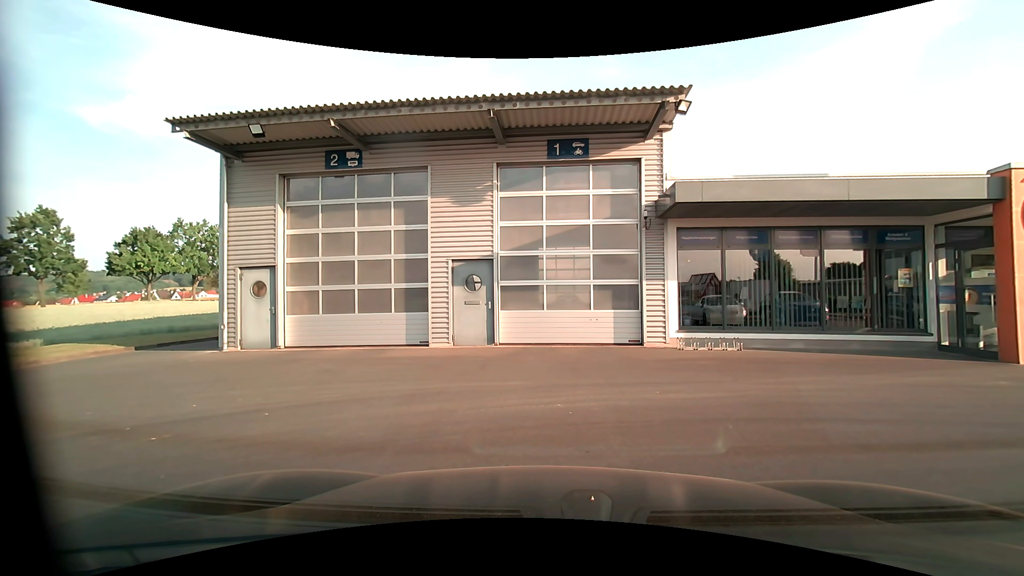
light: Day
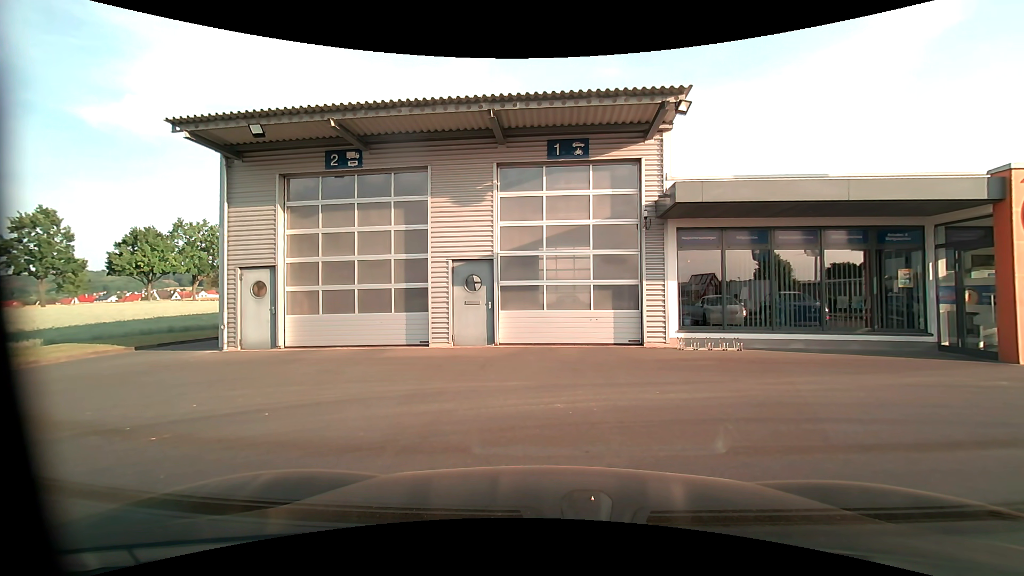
(0.0, 0.0) m; 0°
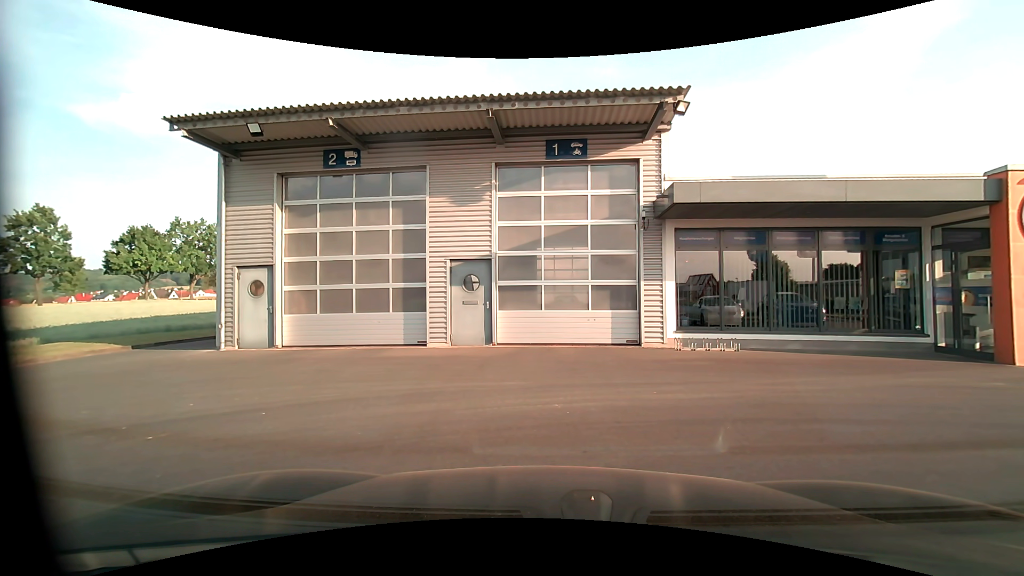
(0.0, 0.0) m; 0°
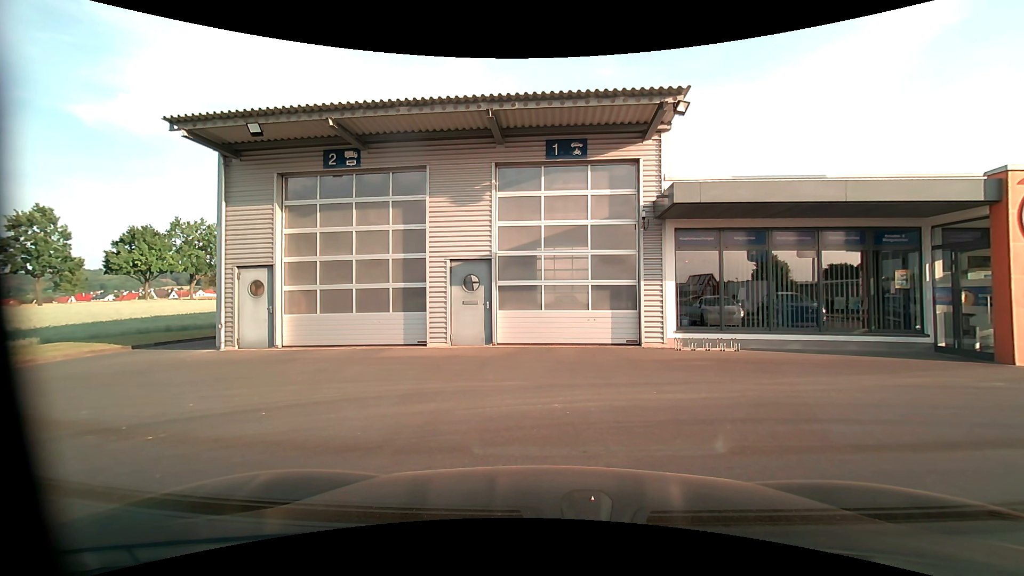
(0.0, 0.0) m; 0°
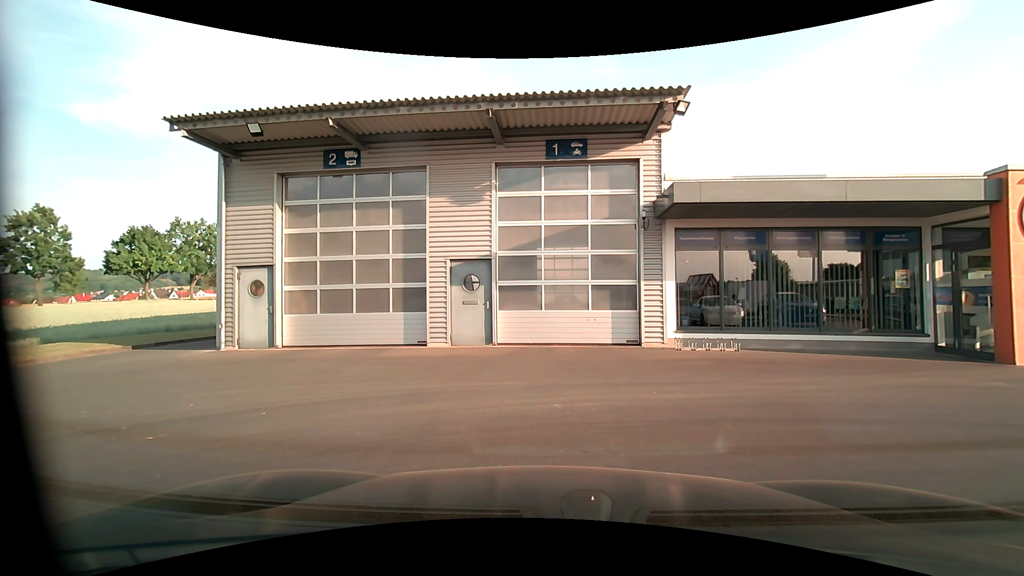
(0.0, 0.0) m; 0°
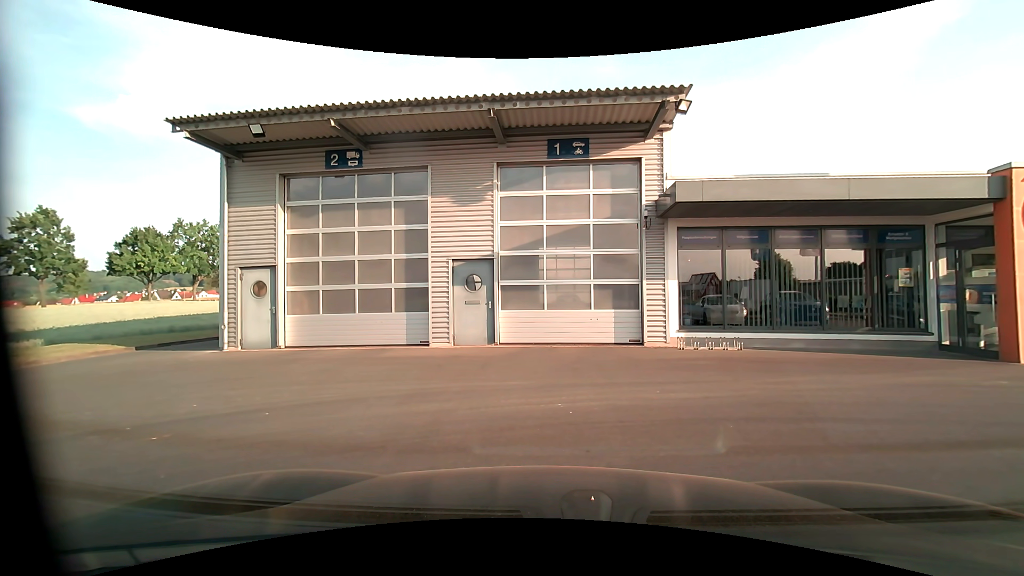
(0.0, 0.0) m; 0°
